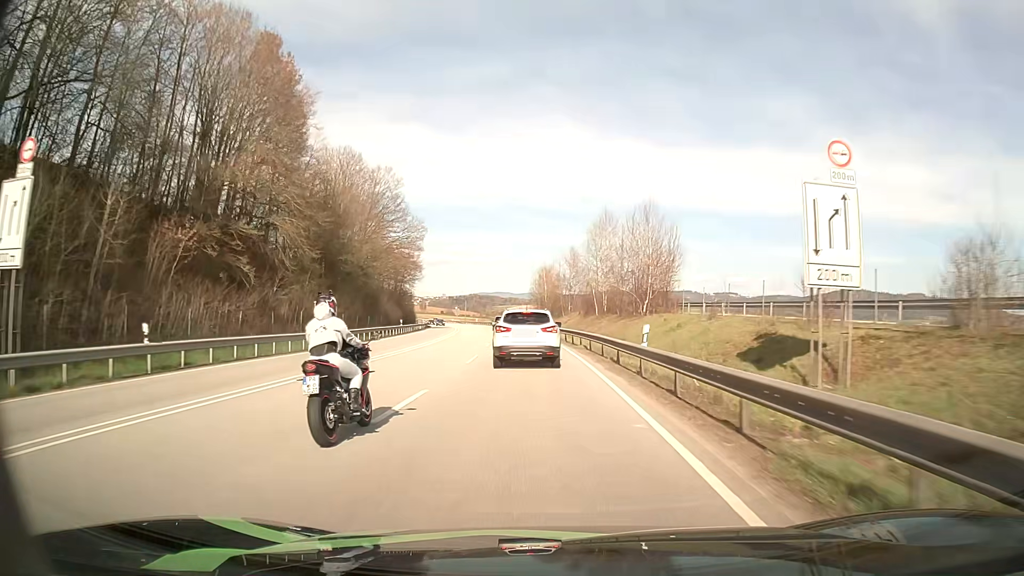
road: primary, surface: asphalt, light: Day
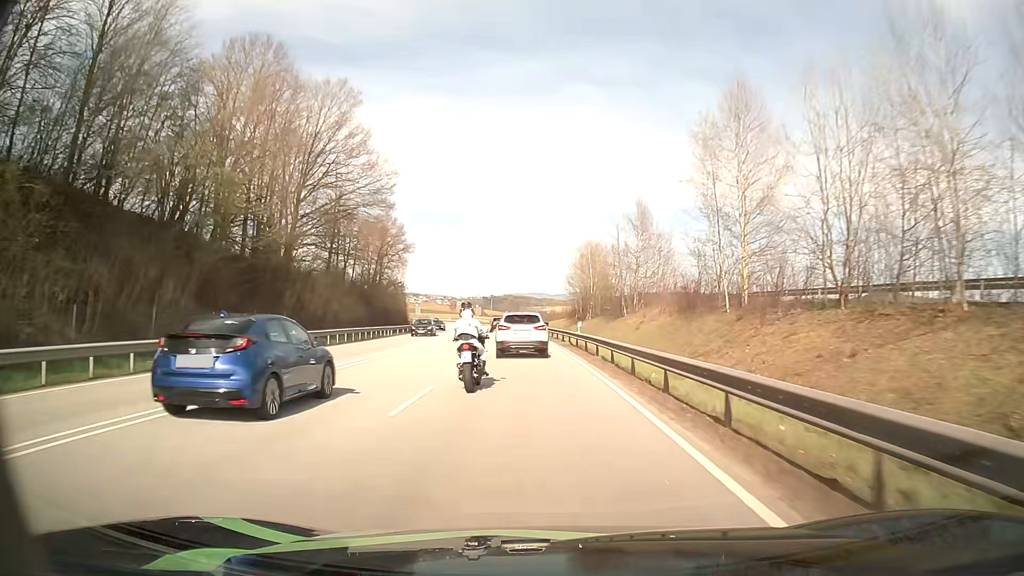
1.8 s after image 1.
(-1.0, +35.2) m; -3°
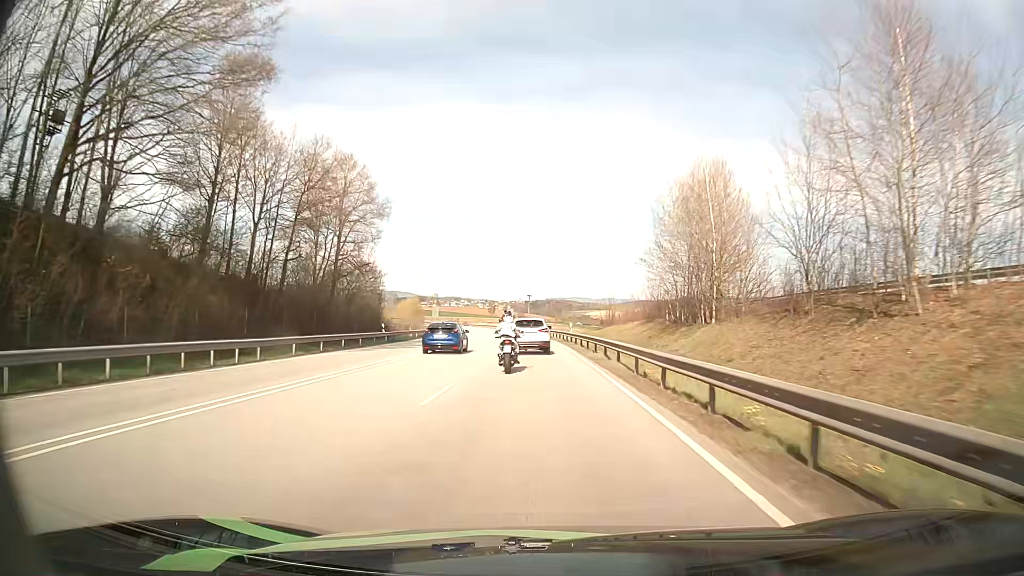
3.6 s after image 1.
(-1.1, +34.4) m; -4°
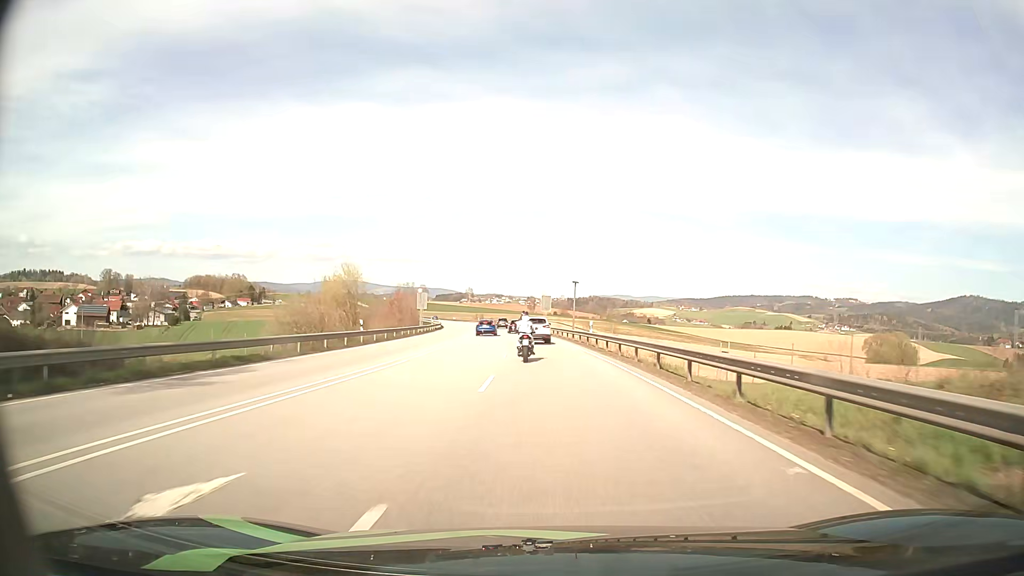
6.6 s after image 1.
(-2.3, +58.3) m; -4°
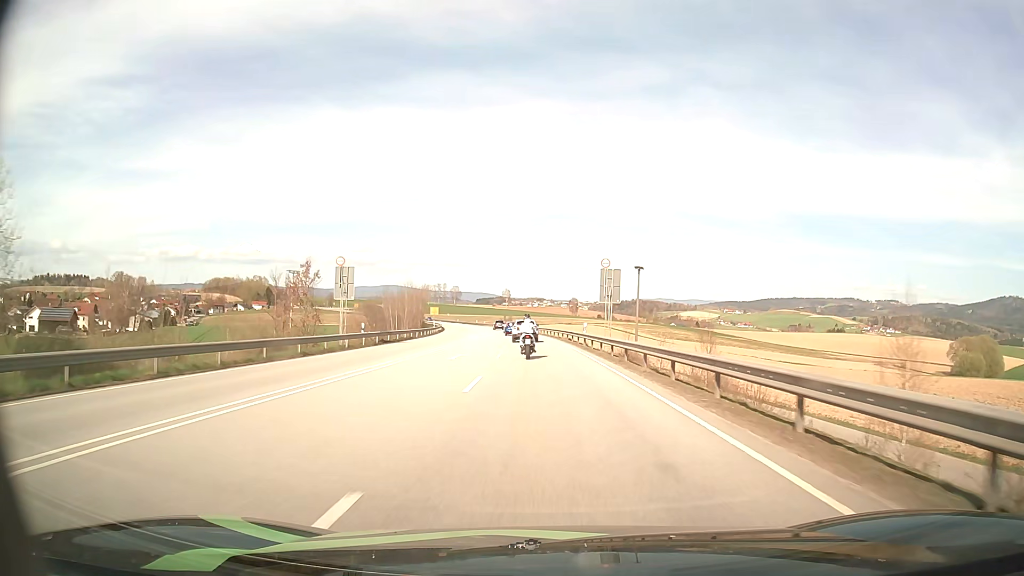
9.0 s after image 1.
(-1.3, +47.8) m; -4°
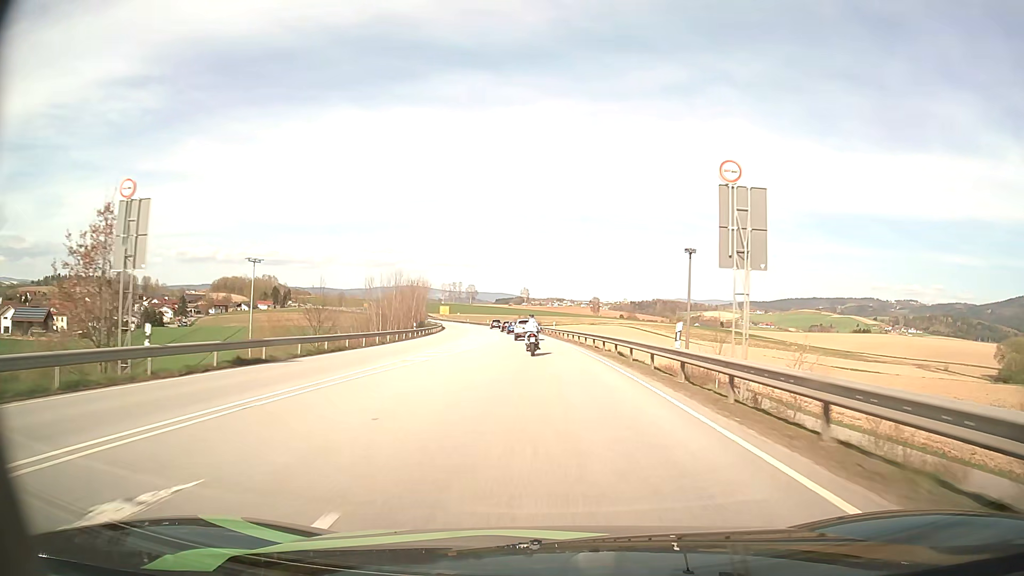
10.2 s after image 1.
(-0.4, +24.8) m; -2°
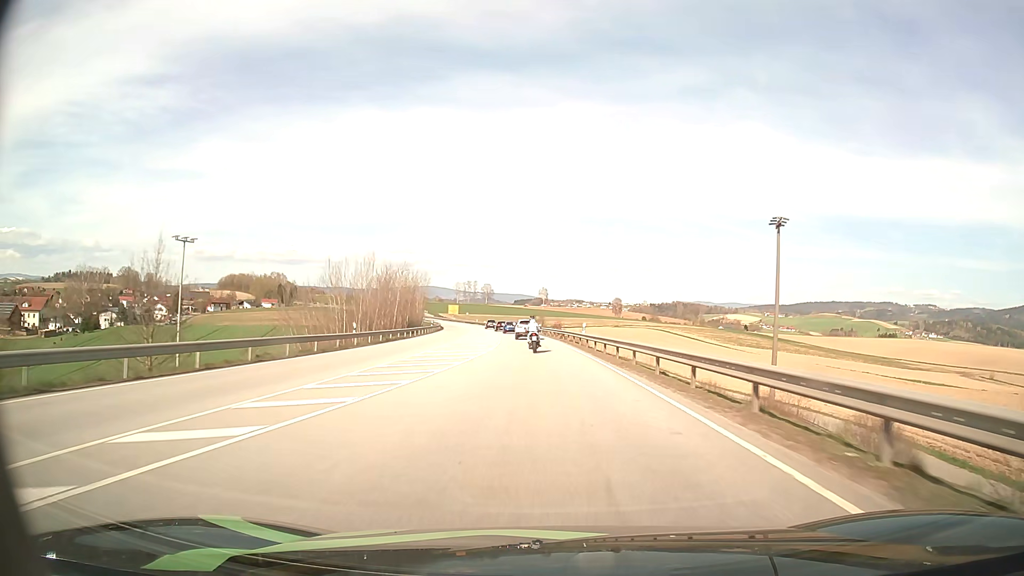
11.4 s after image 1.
(-0.4, +25.7) m; -2°
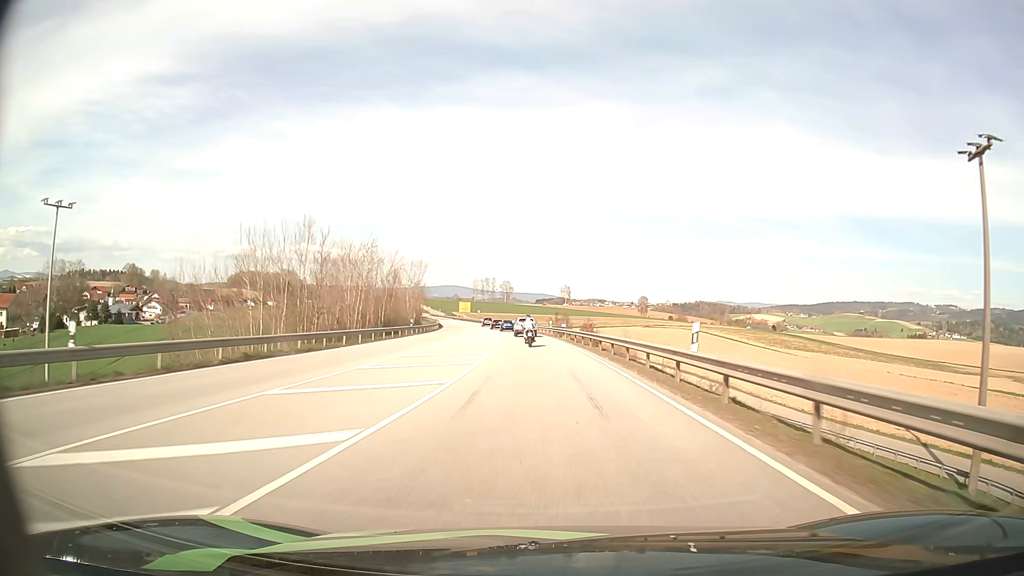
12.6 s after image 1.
(-0.4, +26.5) m; -2°
(0, +10) (0, +20) (-1, +30) (-1, +40) (-2, +50) (-3, +60) (-4, +70) (-5, +80) (-6, +90) (-8, +100) m
